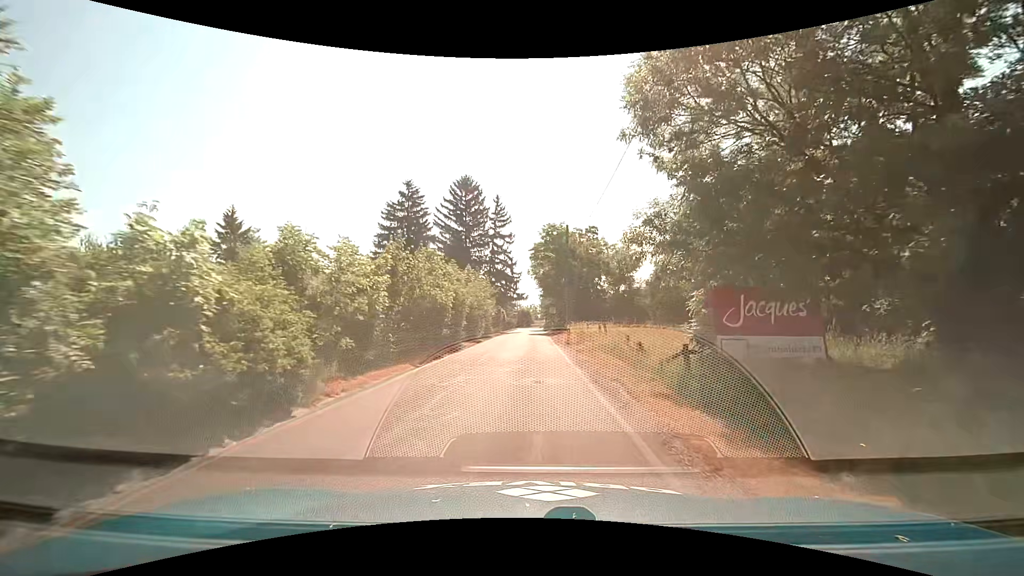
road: unclassified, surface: asphalt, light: Day
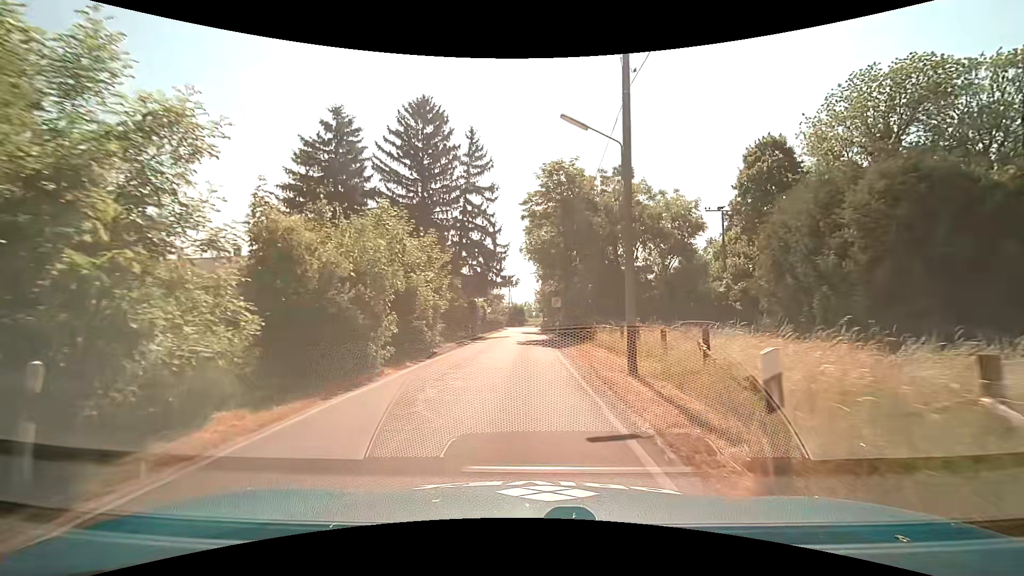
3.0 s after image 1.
(+0.1, +23.2) m; +1°
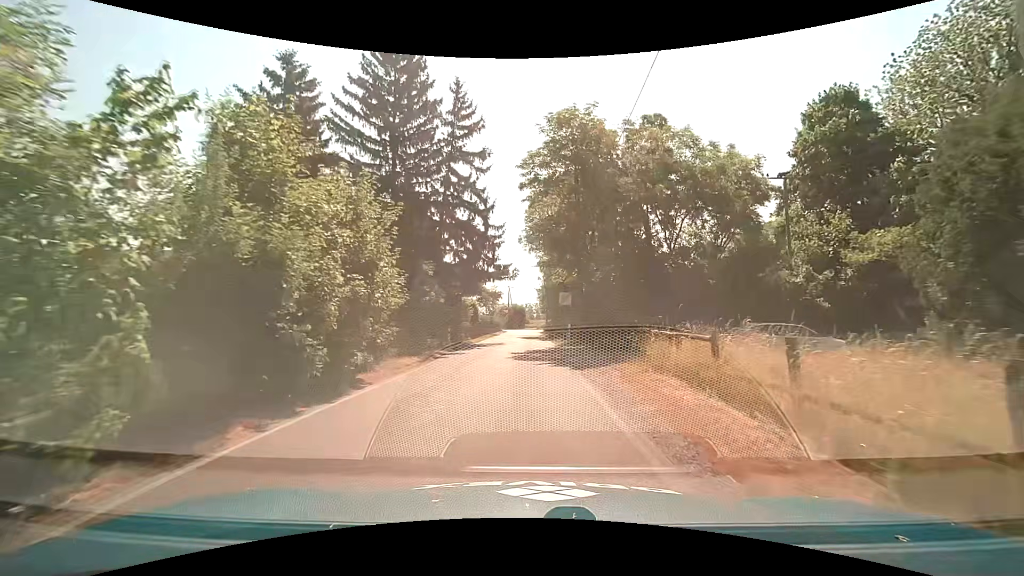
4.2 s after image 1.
(-0.1, +9.4) m; -1°
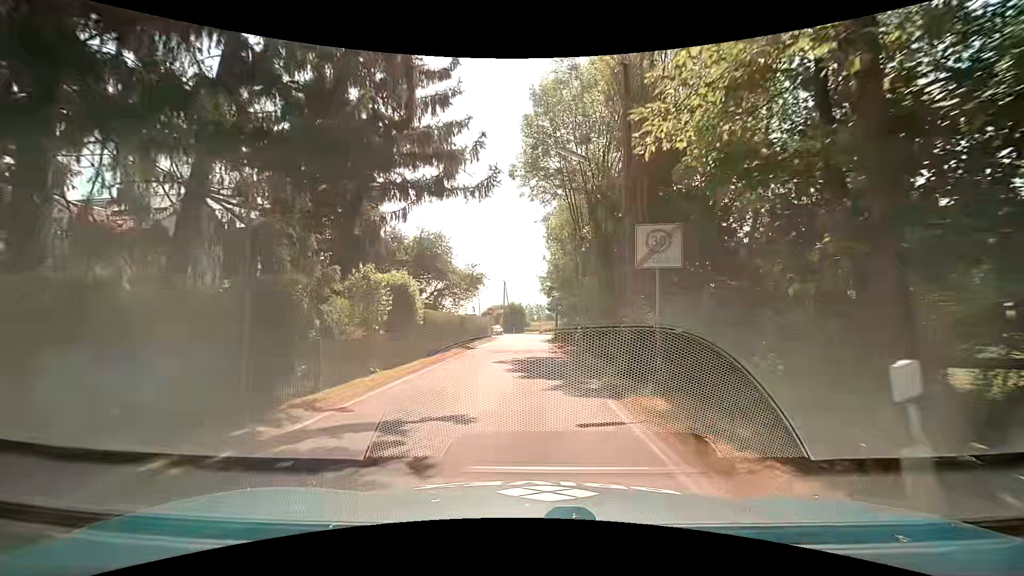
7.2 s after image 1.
(0.0, +23.7) m; 0°
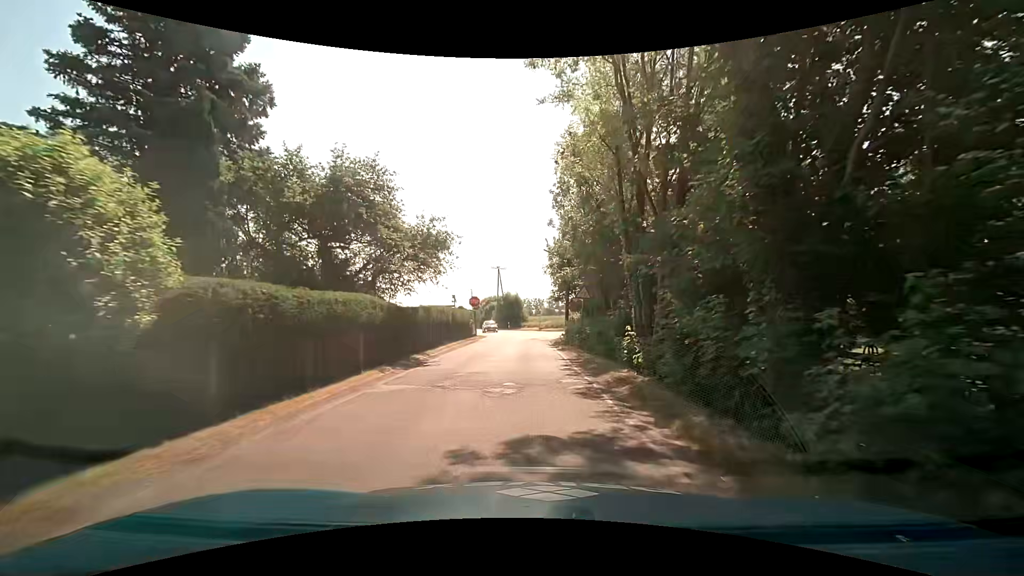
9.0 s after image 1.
(-0.1, +14.3) m; 0°
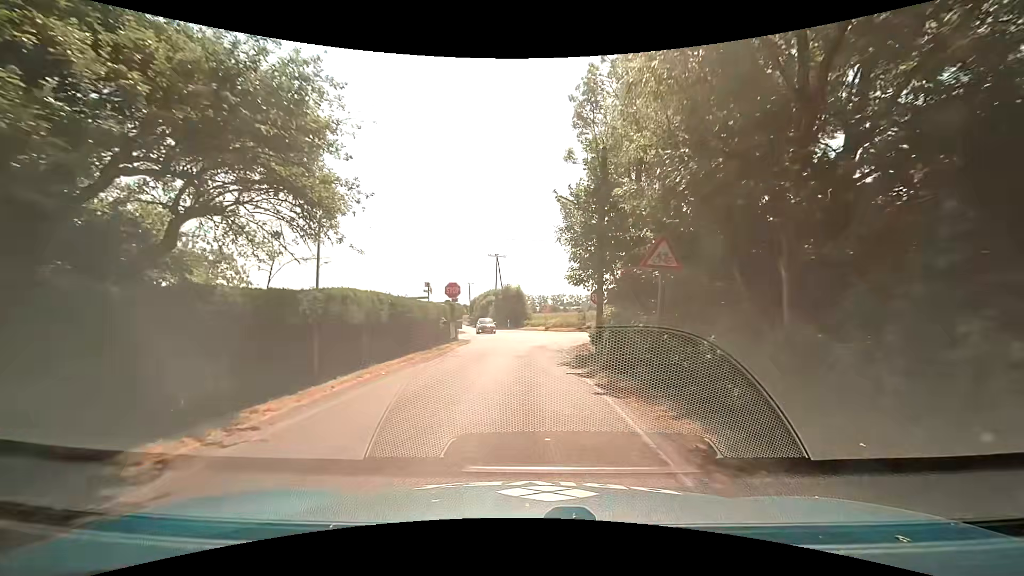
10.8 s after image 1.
(-0.1, +13.0) m; 0°
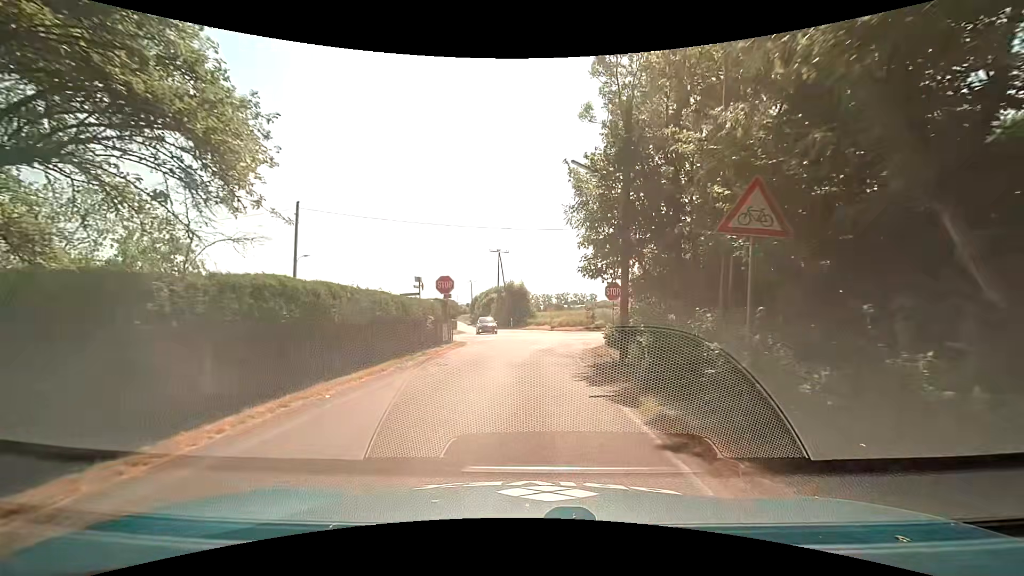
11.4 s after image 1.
(0.0, +3.8) m; -1°
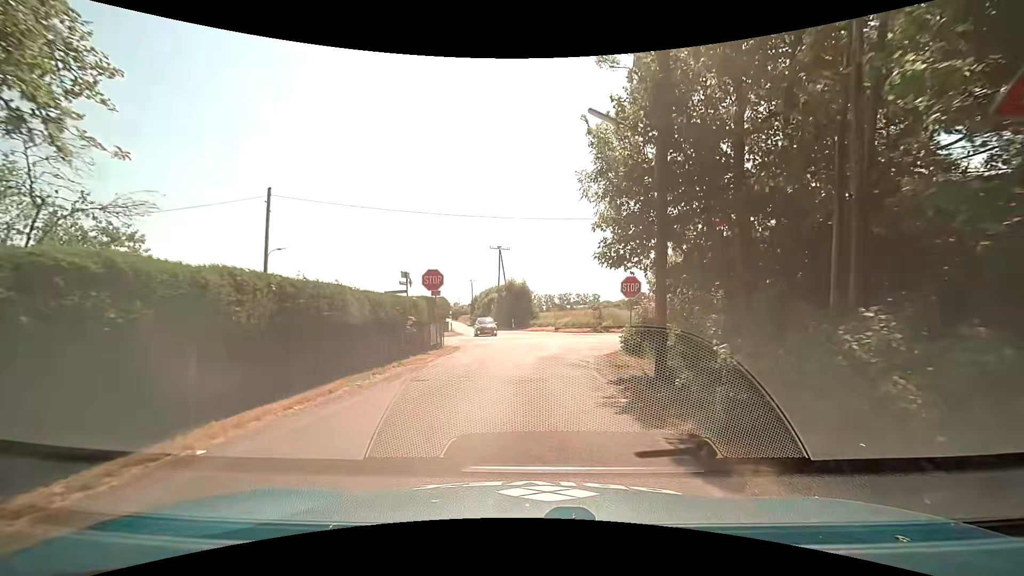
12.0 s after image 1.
(0.0, +3.5) m; 0°
